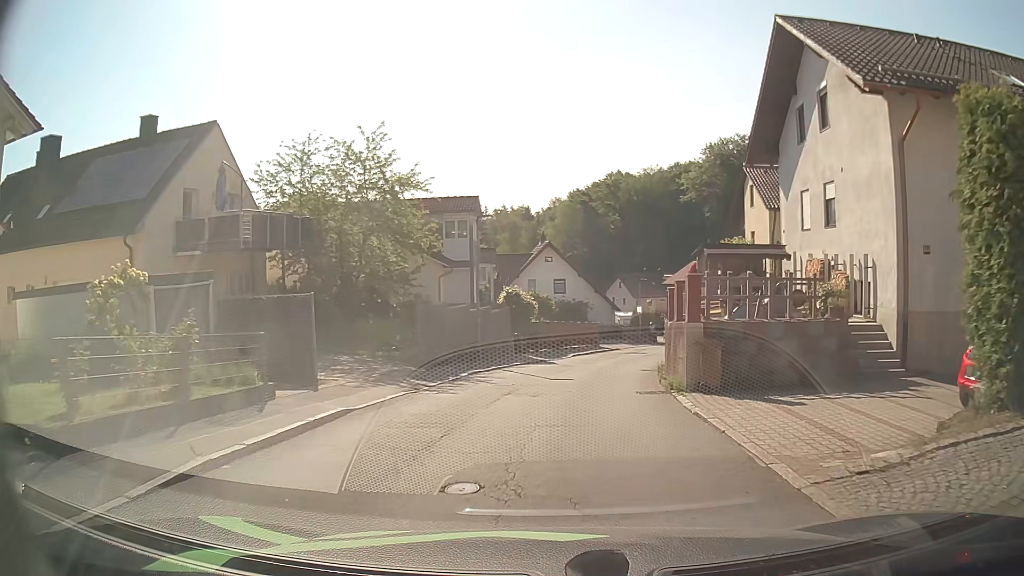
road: residential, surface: asphalt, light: Day
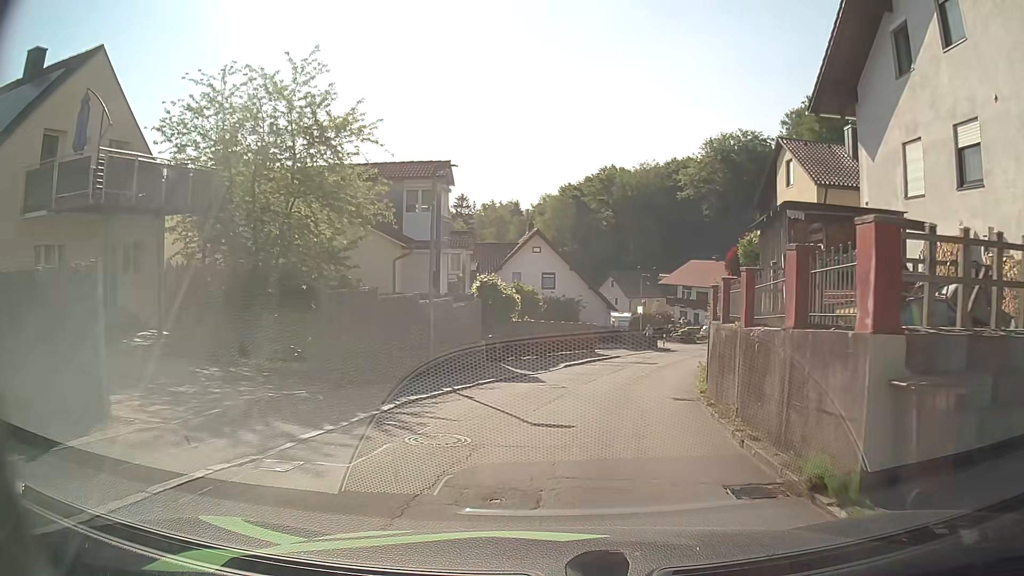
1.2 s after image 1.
(-0.2, +7.6) m; -2°
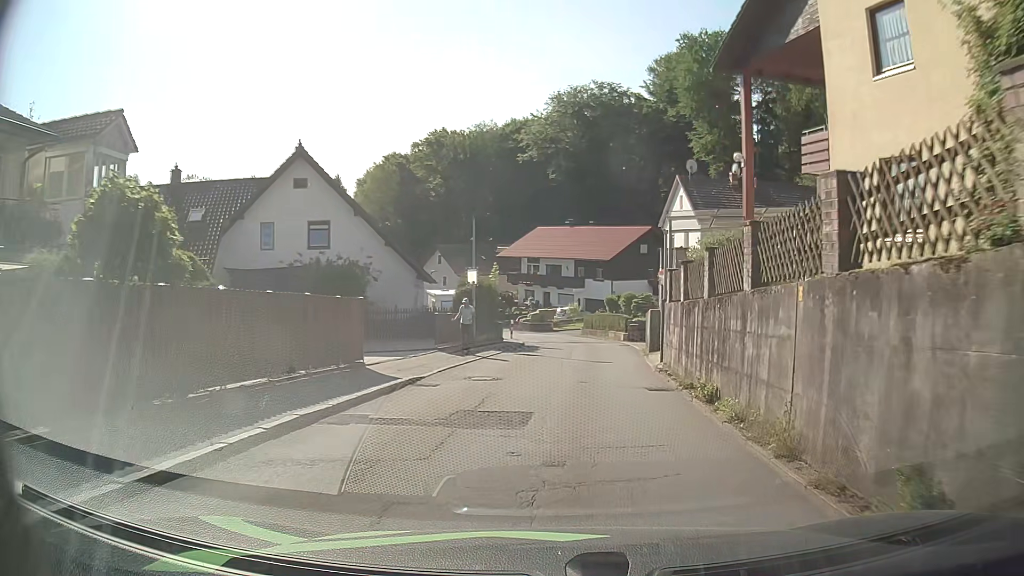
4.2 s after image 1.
(+3.0, +21.2) m; +15°
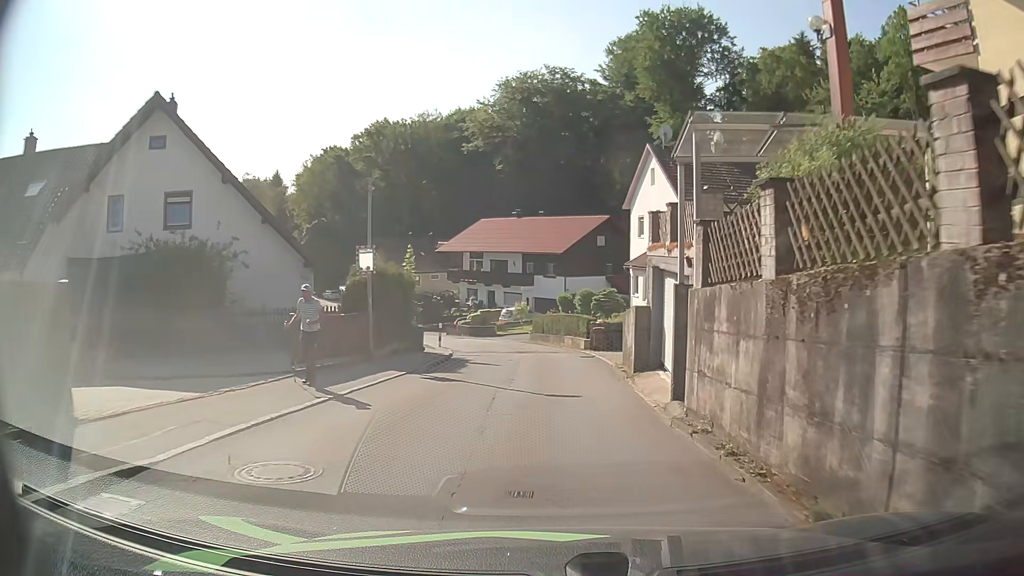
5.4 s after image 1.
(+0.3, +8.6) m; +4°
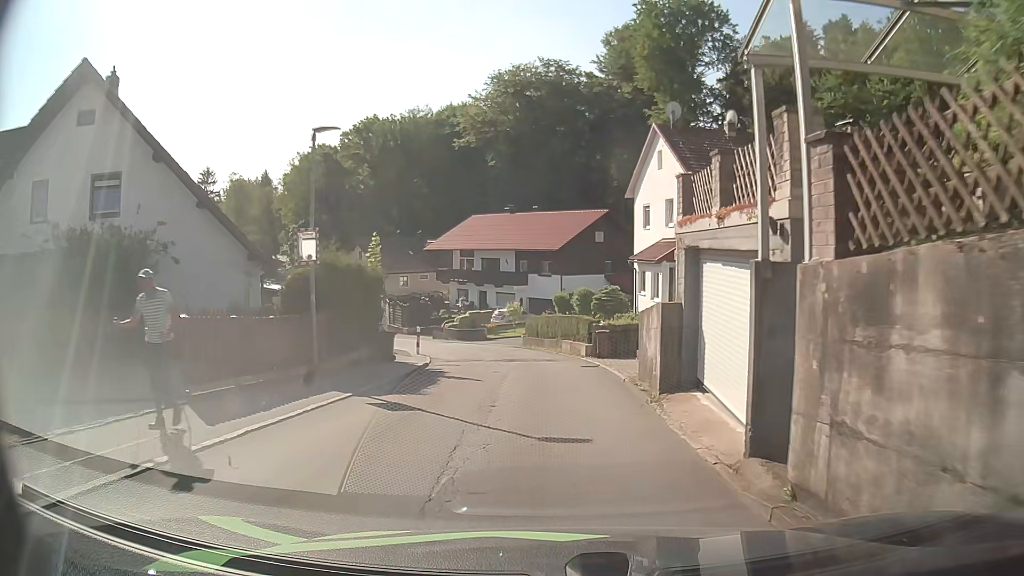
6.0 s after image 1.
(0.0, +4.1) m; 0°
